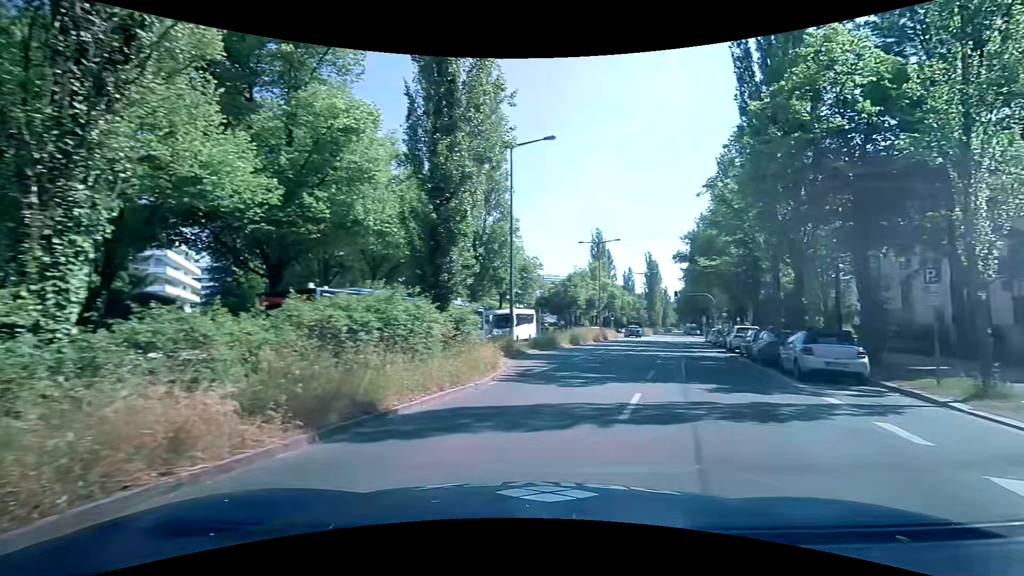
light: Day
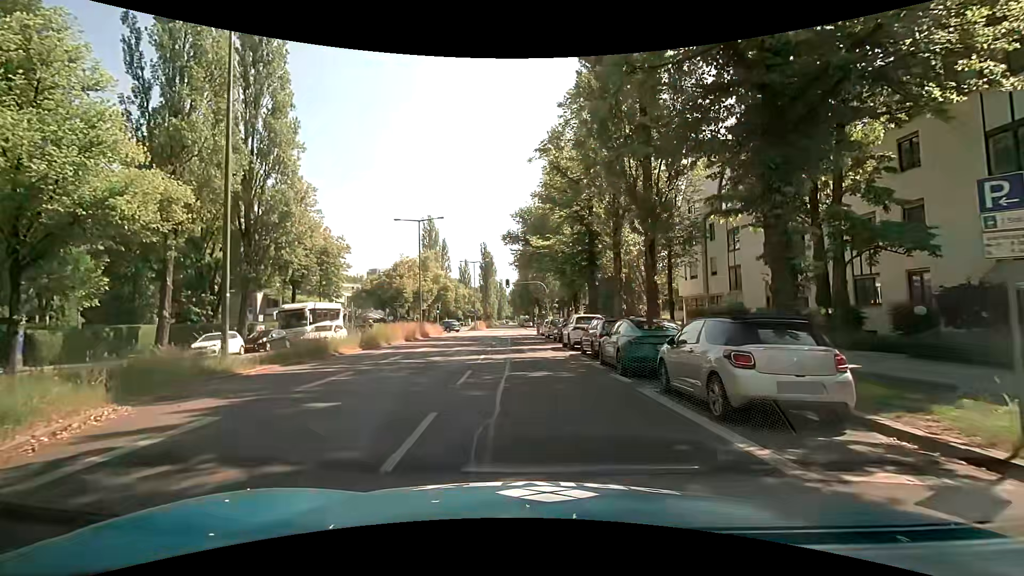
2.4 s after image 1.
(+2.4, +9.0) m; +20°
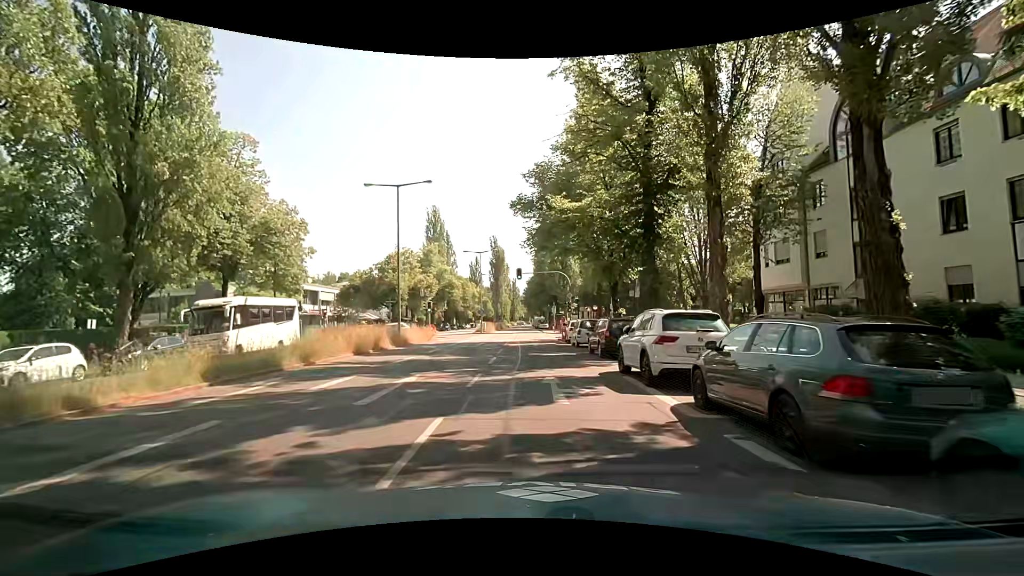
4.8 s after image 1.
(-0.8, +12.5) m; -3°
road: secondary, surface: asphalt
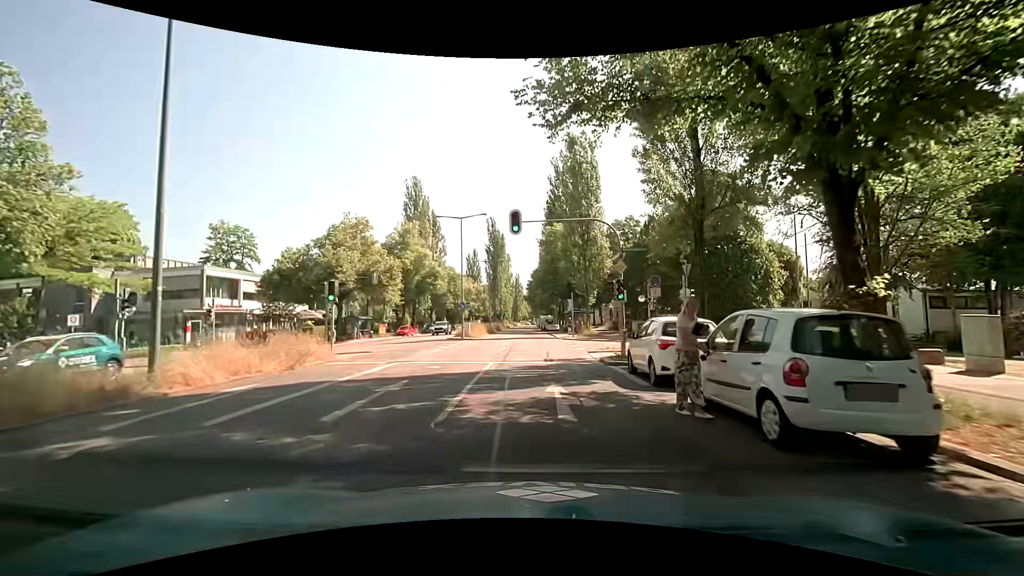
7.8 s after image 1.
(-0.5, +22.0) m; -1°
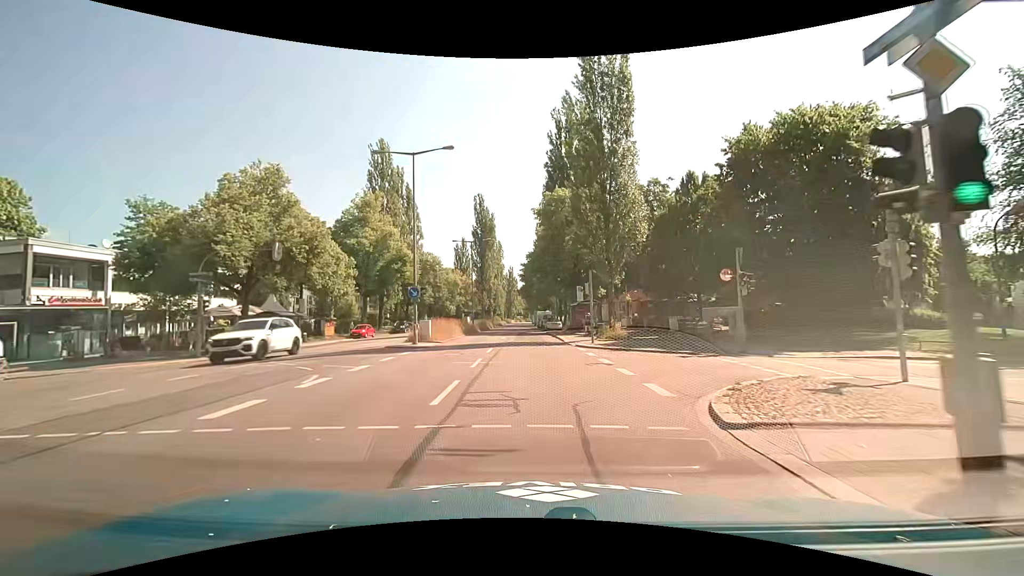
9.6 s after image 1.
(+0.1, +16.2) m; +2°
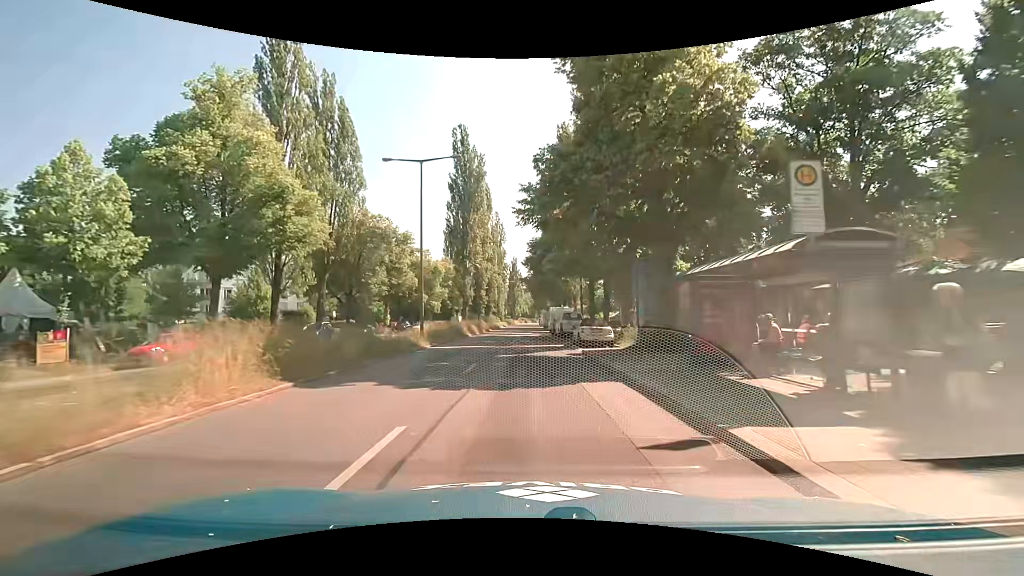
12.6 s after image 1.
(-0.8, +30.5) m; -2°
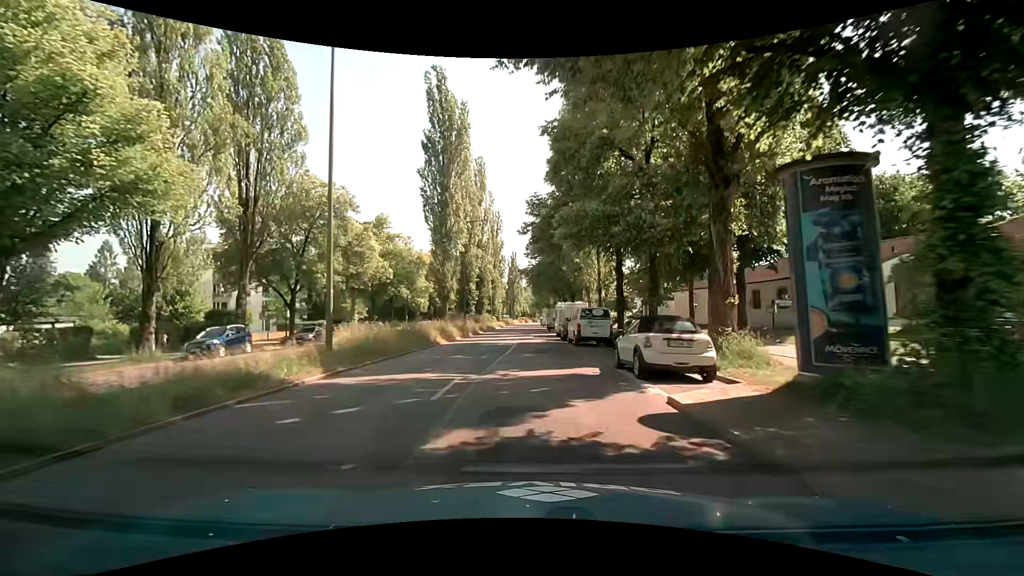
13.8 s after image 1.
(0.0, +13.0) m; 0°
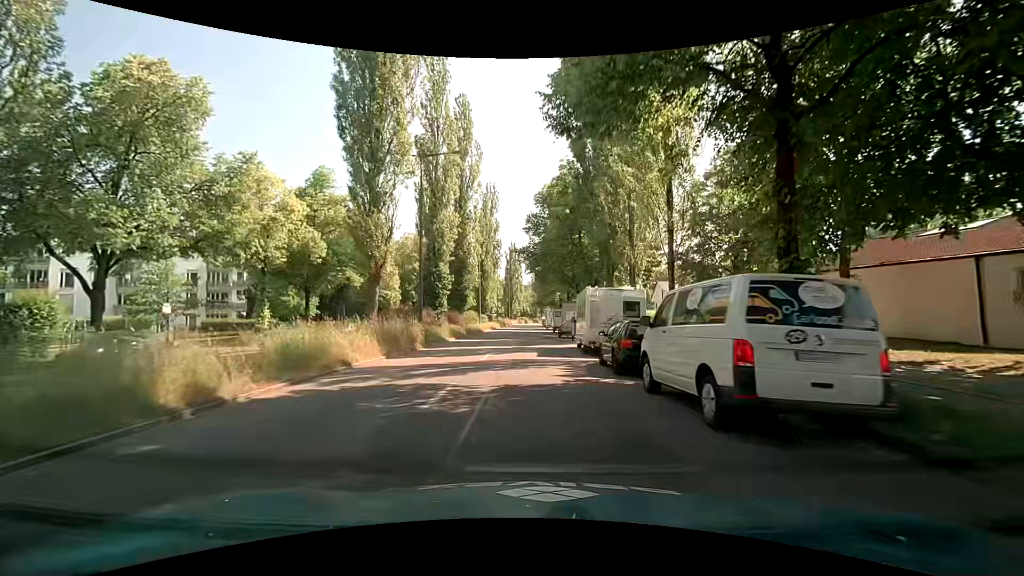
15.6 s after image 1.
(-0.1, +19.0) m; +1°
(0, +10) (0, +20) (0, +30) (0, +40) (-1, +50) (-1, +60) (-1, +70) (-1, +80) (-1, +90) (-1, +100) m
